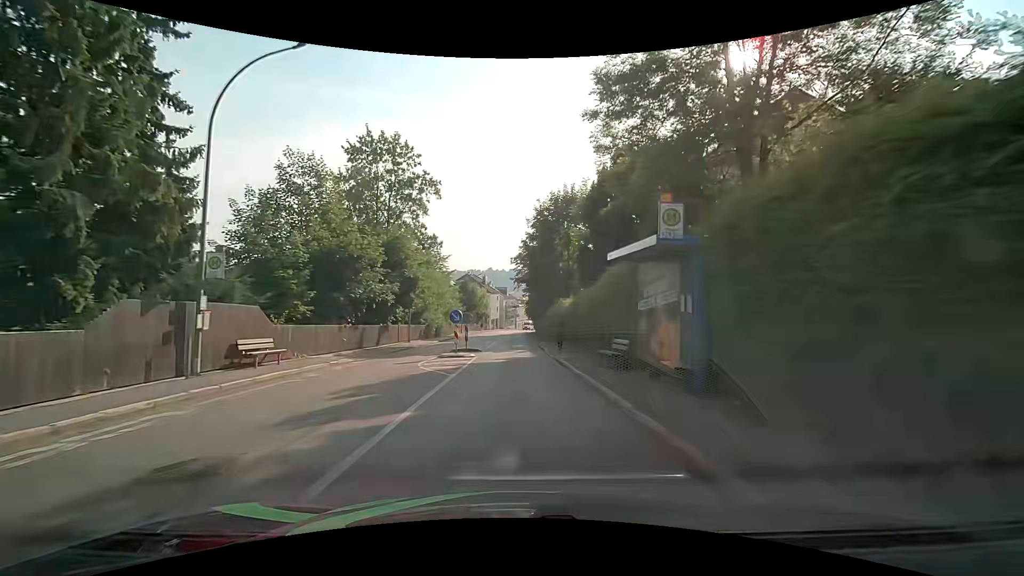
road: tertiary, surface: asphalt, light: Day
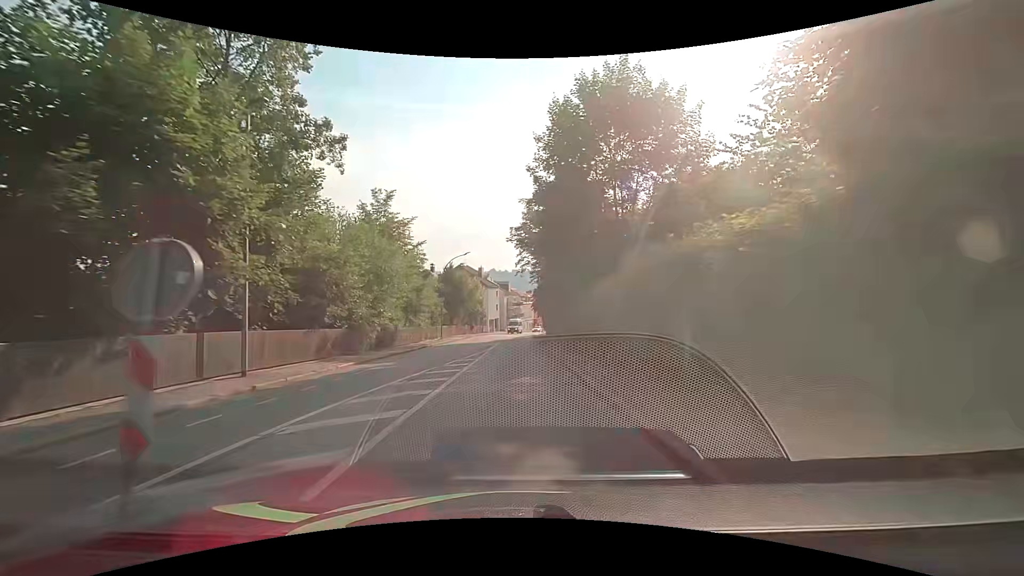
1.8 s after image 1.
(-0.1, +22.9) m; 0°
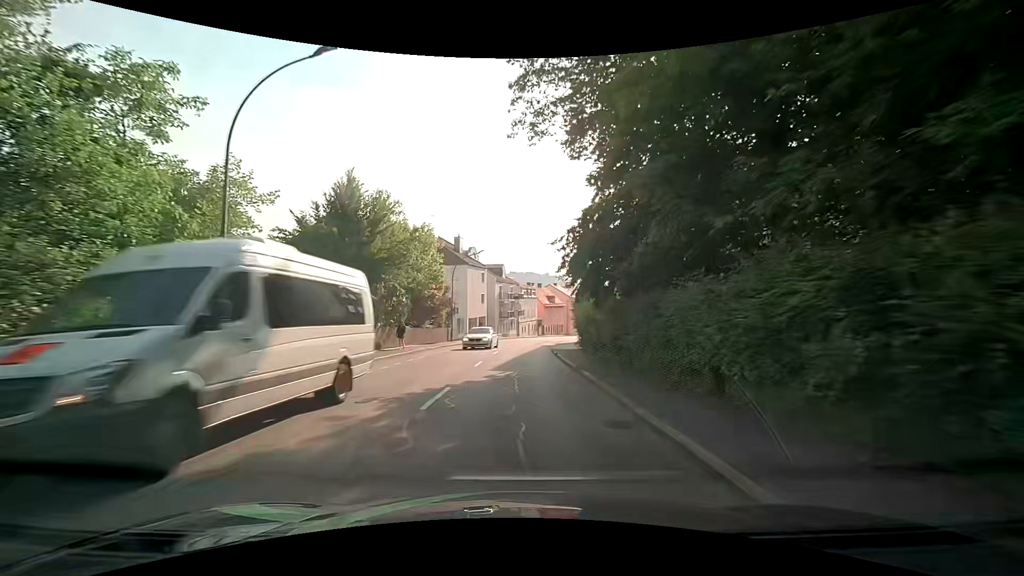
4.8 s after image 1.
(-0.5, +38.2) m; +1°
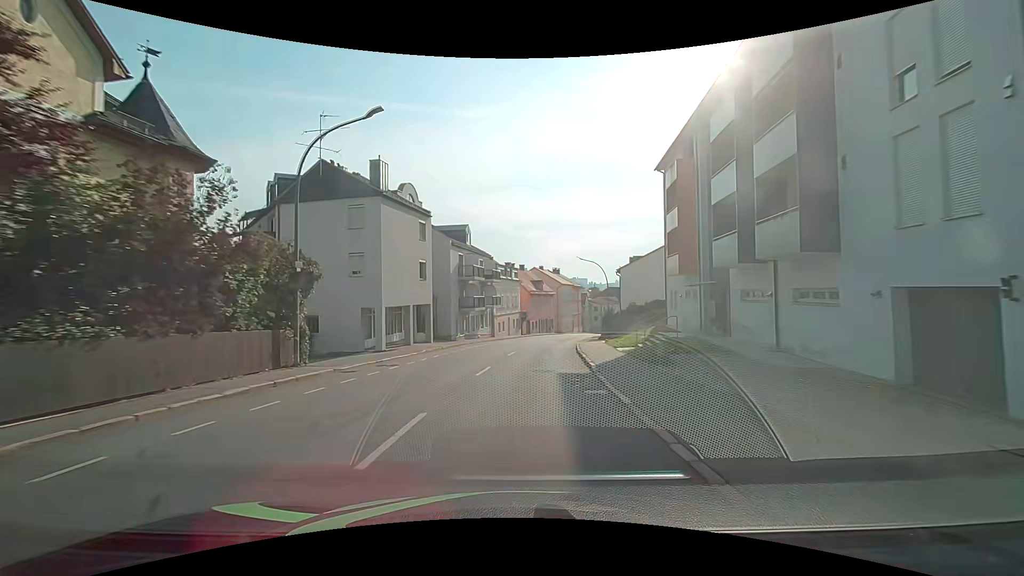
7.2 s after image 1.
(-0.4, +30.3) m; +1°
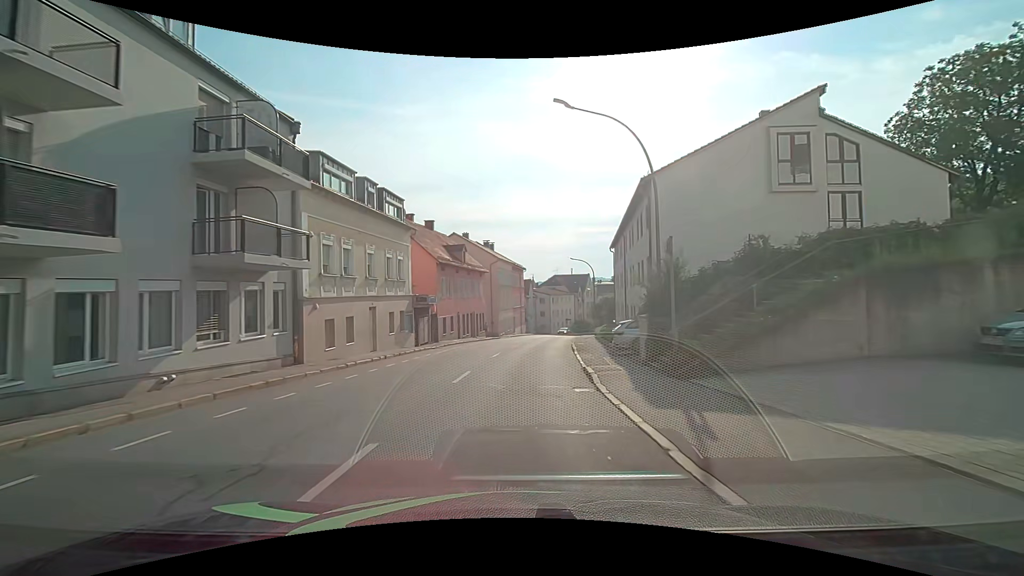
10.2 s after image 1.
(+2.6, +37.8) m; +7°
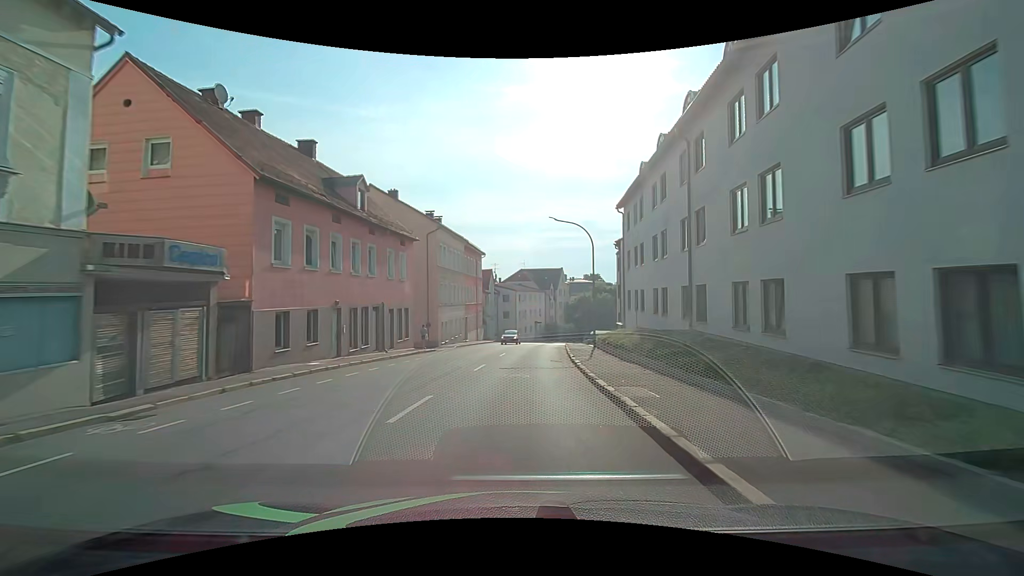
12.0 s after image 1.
(+0.9, +22.7) m; +4°
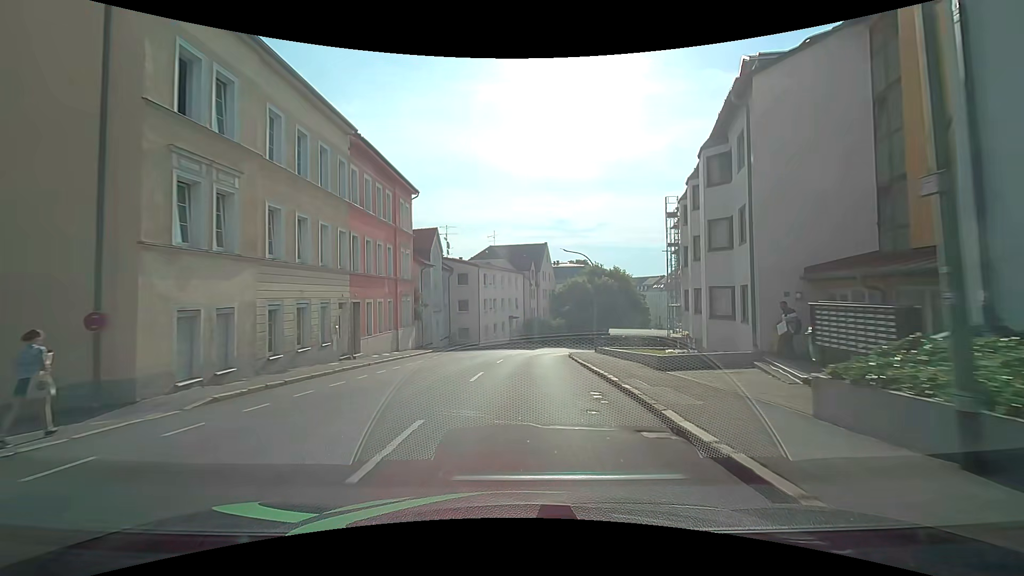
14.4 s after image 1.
(+1.1, +29.7) m; +3°
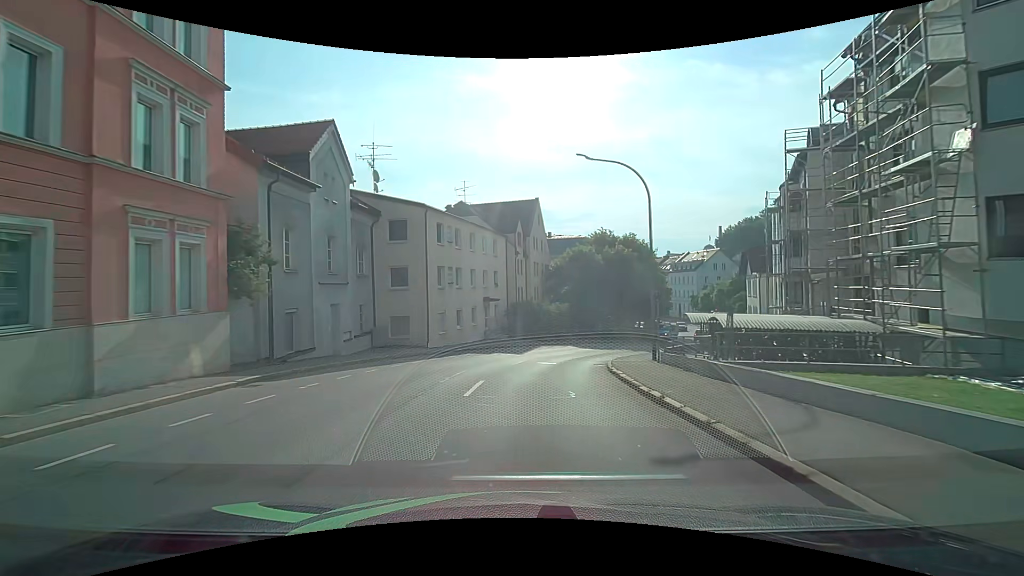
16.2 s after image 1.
(+0.3, +21.7) m; +2°
(0, +10) (+1, +20) (+4, +29) (+9, +38) (+14, +47) (+19, +55) (+22, +65) (+24, +75) (+27, +84) (+30, +94) m
